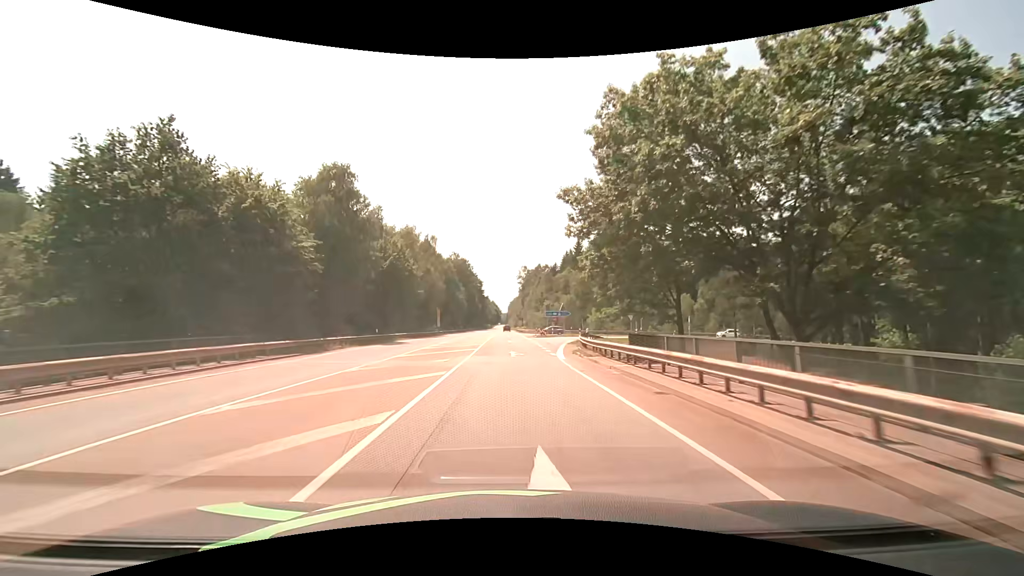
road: secondary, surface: asphalt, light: Day
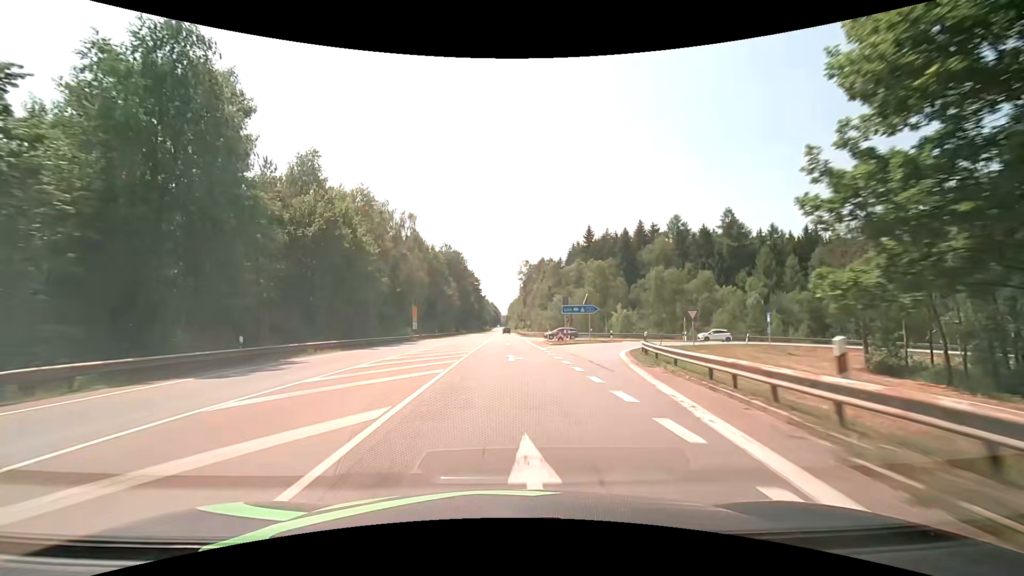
(0.0, +21.5) m; 0°
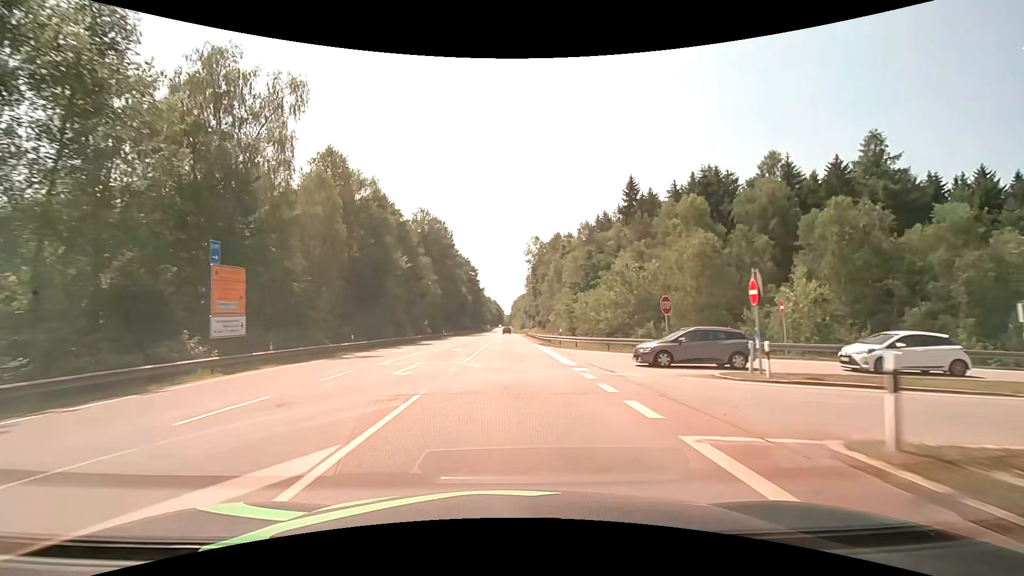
(-0.1, +42.9) m; -1°
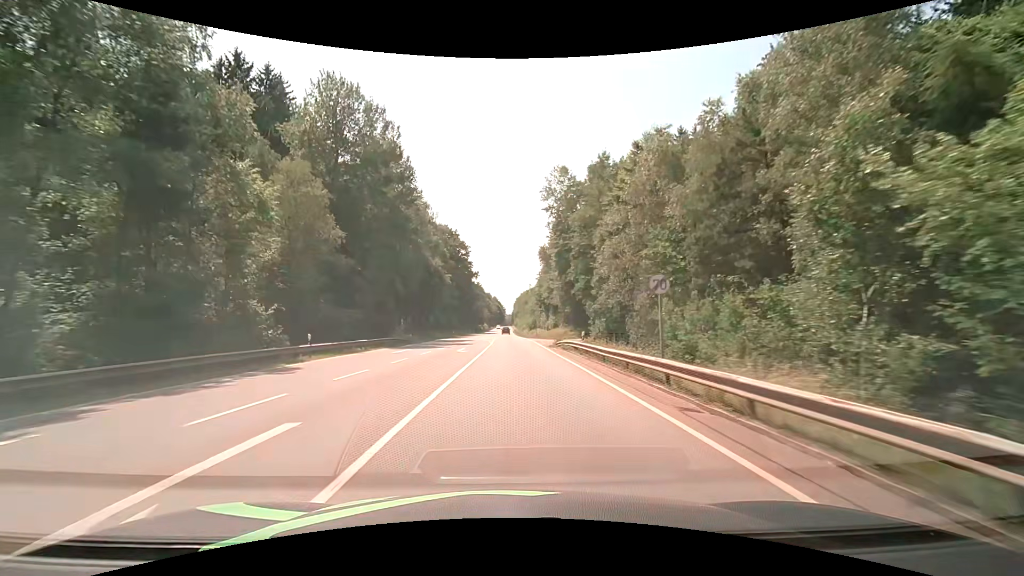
(-0.1, +53.8) m; 0°
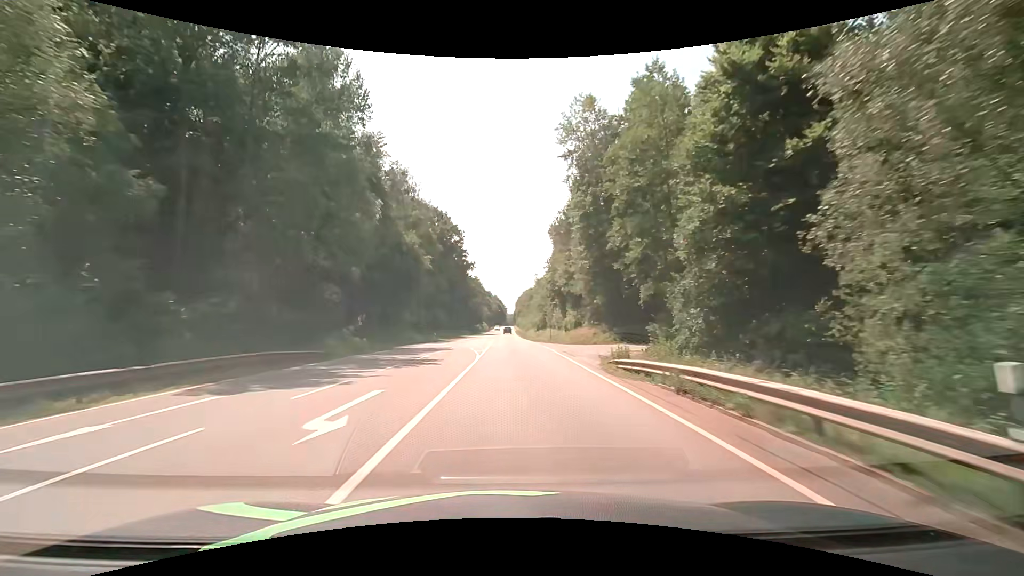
(-0.1, +21.4) m; 0°
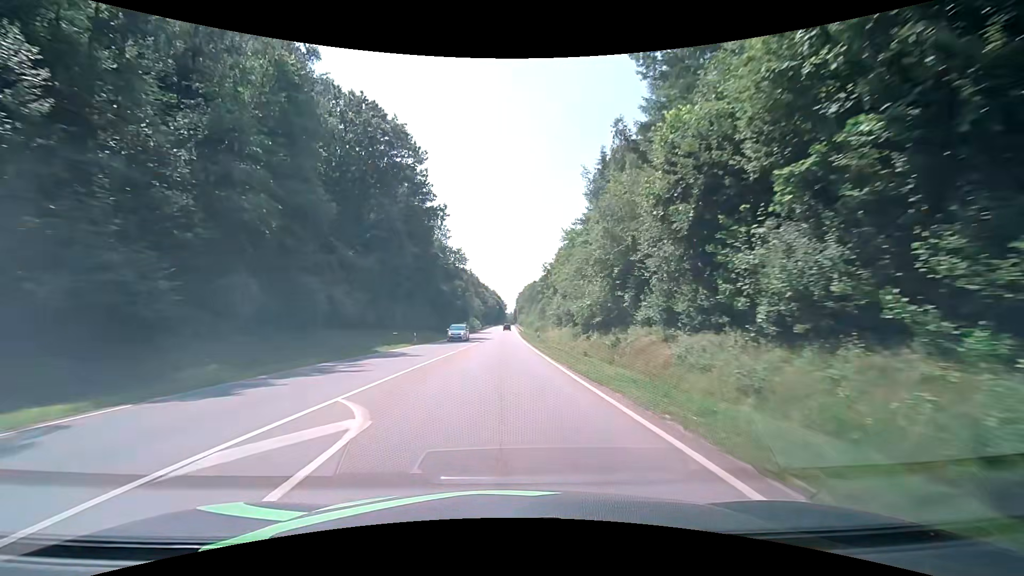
(-0.5, +53.7) m; 0°
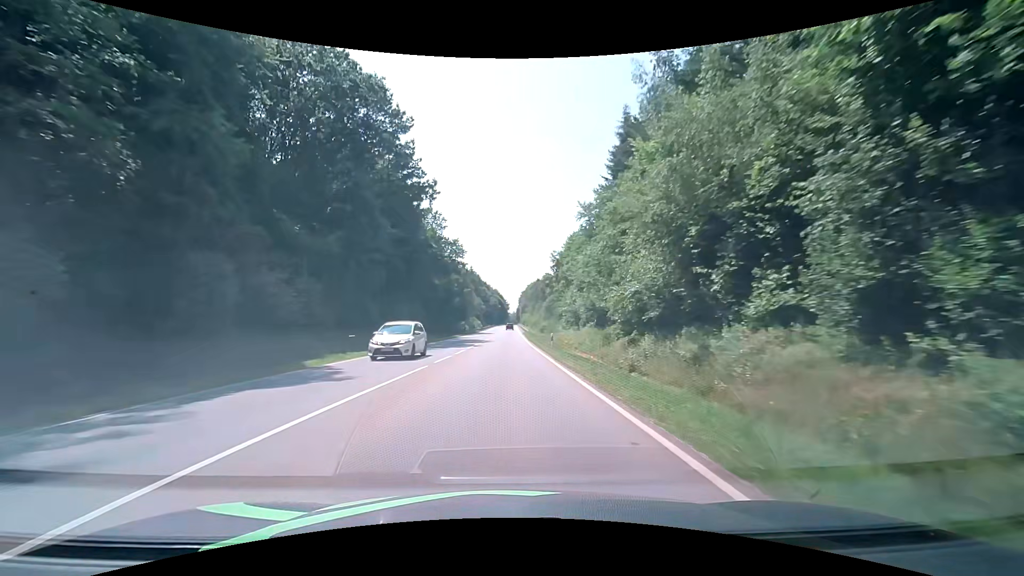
(-0.1, +10.8) m; 0°
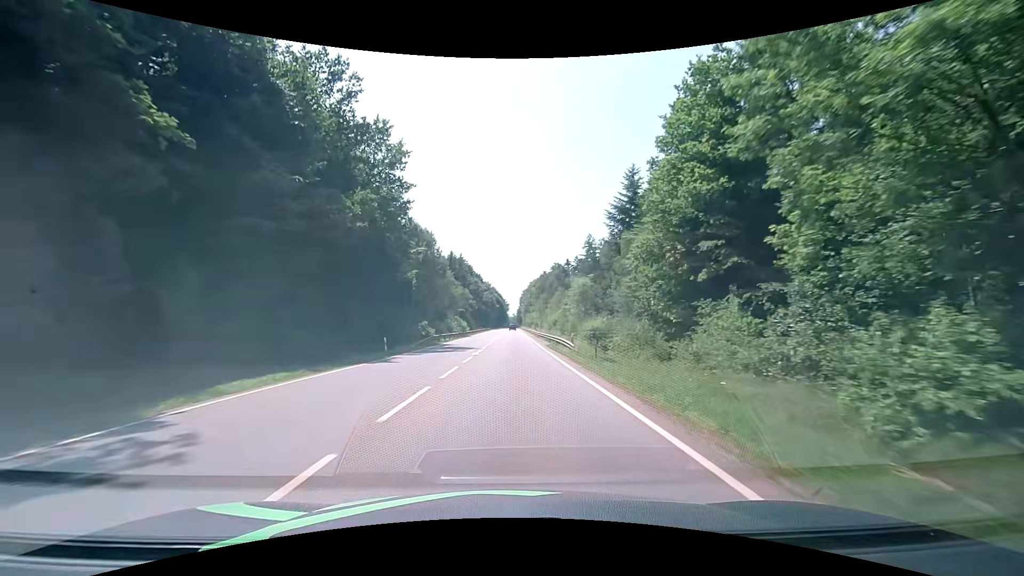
(-0.4, +53.7) m; -1°
(0, +10) (0, +20) (0, +30) (0, +40) (+1, +50) (+1, +60) (+1, +70) (+1, +80) (+1, +90) (+1, +100) m
